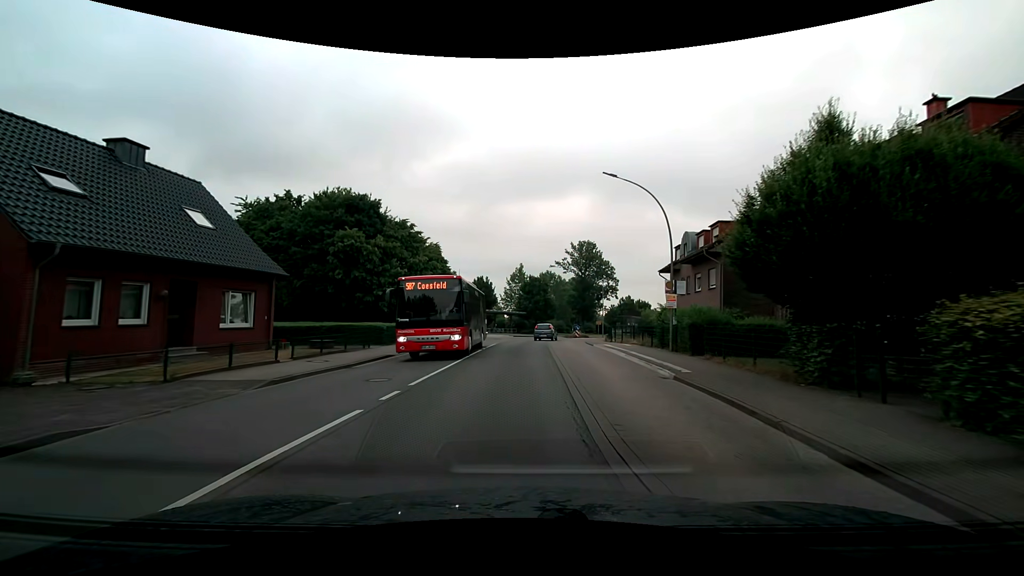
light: Day
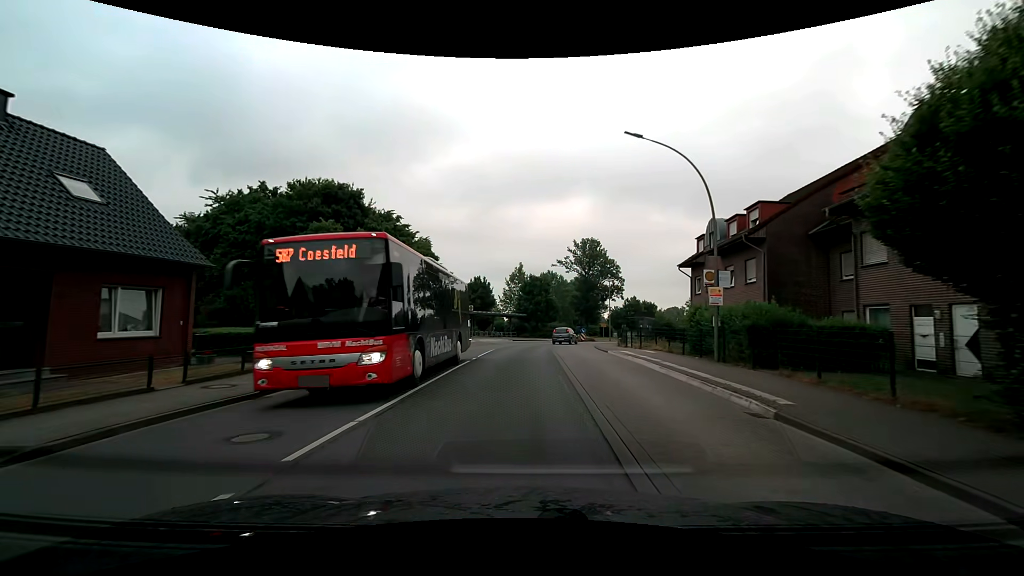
(0.0, +5.8) m; 0°
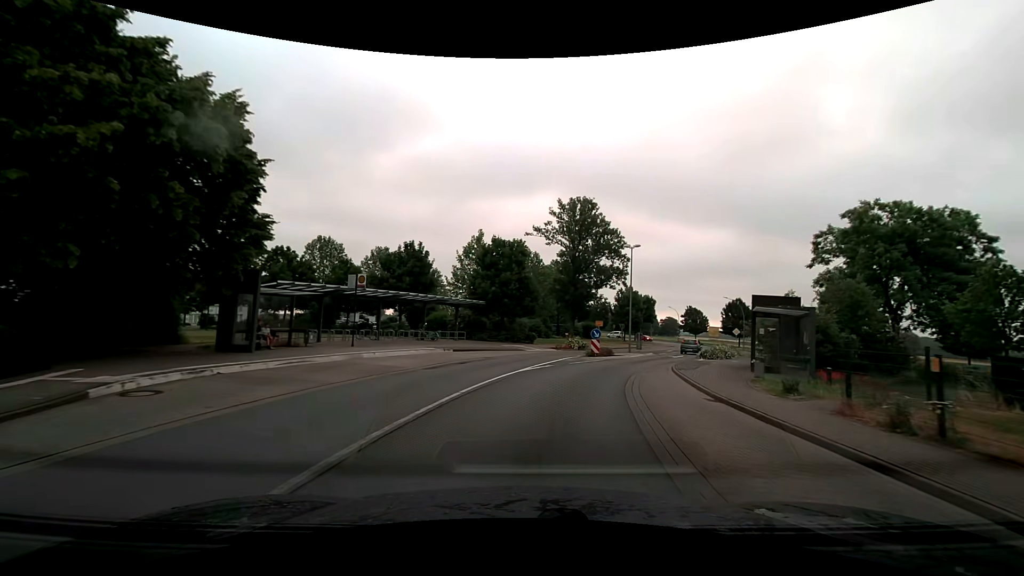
(+0.2, +30.4) m; +4°
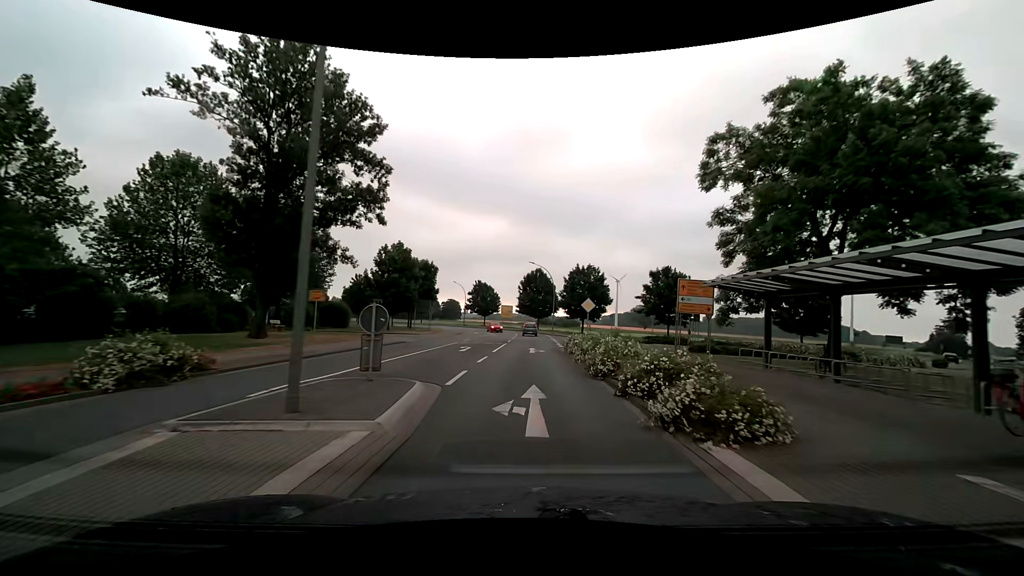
(+7.6, +31.8) m; +24°
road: secondary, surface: asphalt
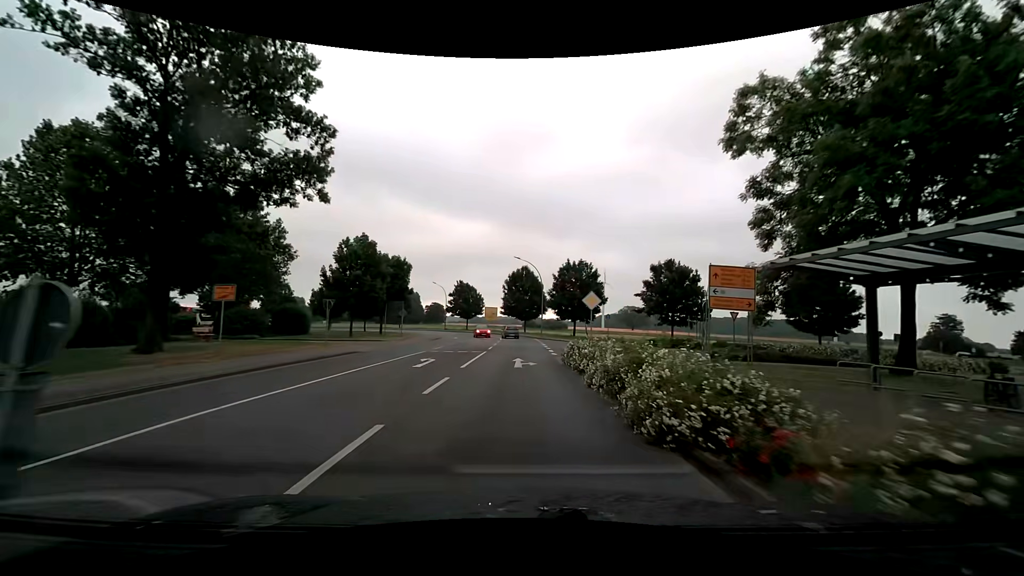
(+0.2, +7.1) m; +2°
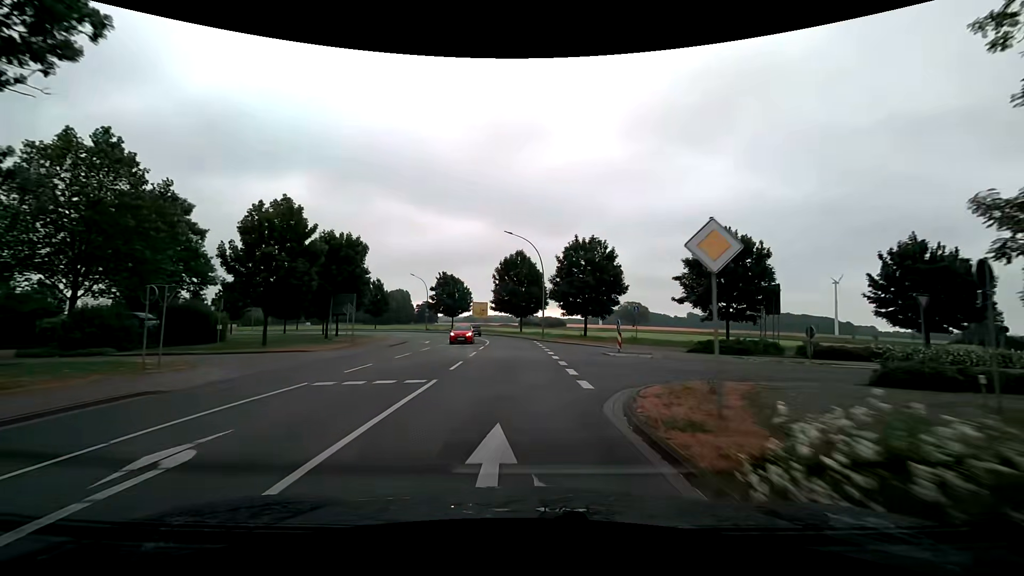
(+0.1, +14.5) m; 0°
(0, +10) (0, +20) (0, +30) (-1, +40) (-2, +50) (-6, +59) (-11, +68) (-17, +76) (-25, +82) (-34, +87) m
